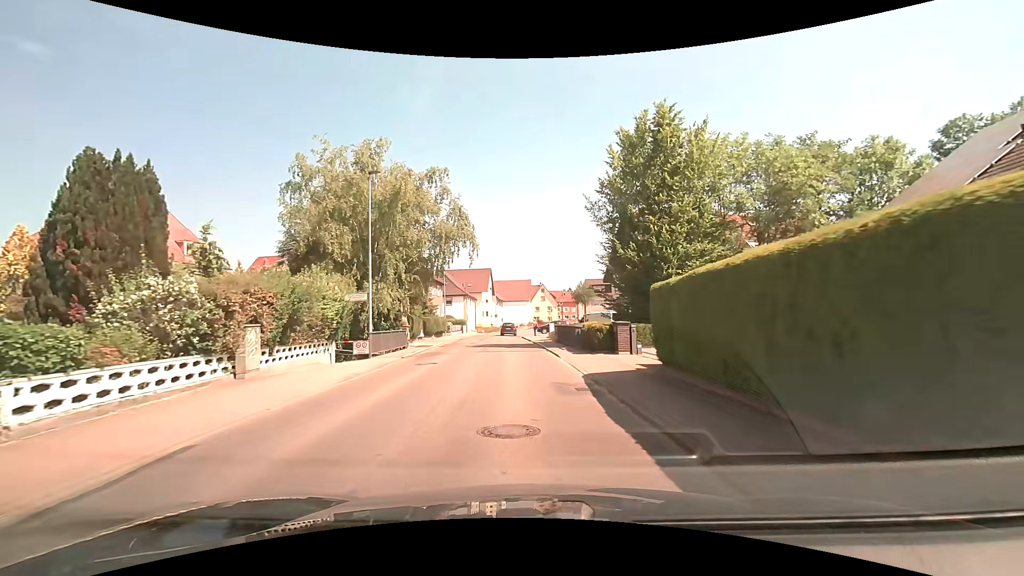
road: secondary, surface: asphalt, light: Day
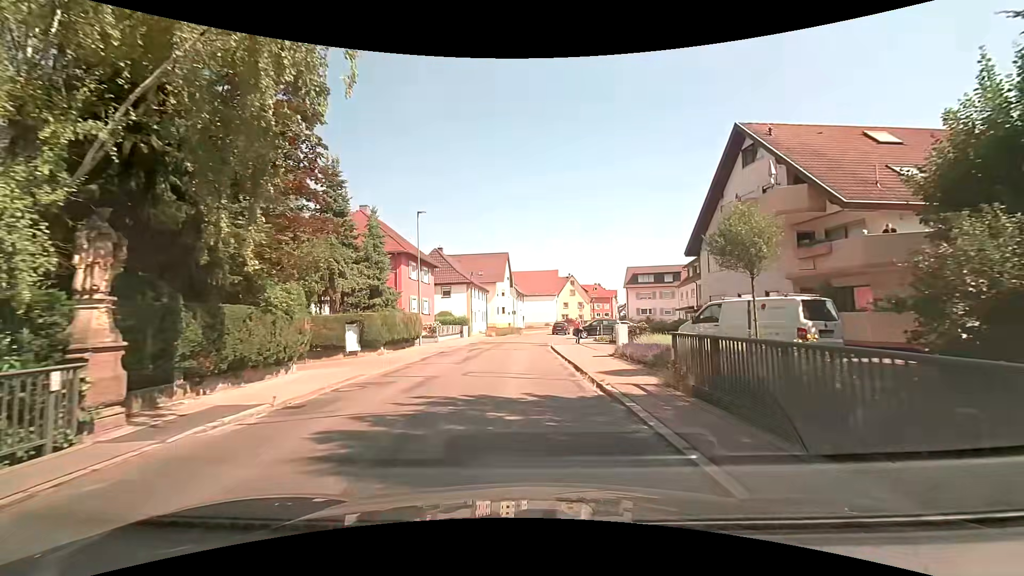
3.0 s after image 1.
(-0.6, +21.8) m; -3°
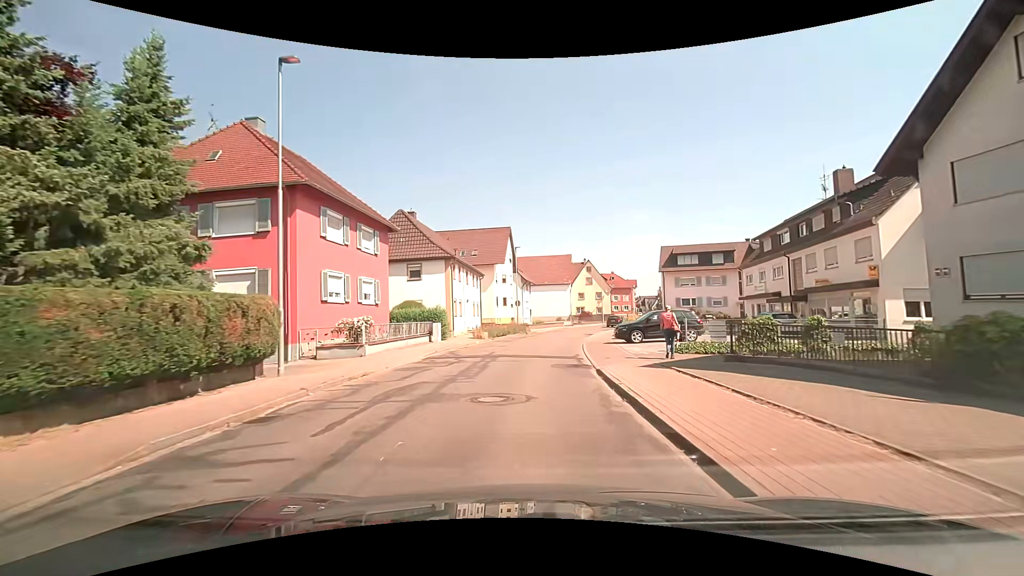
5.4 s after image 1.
(-0.2, +17.9) m; 0°
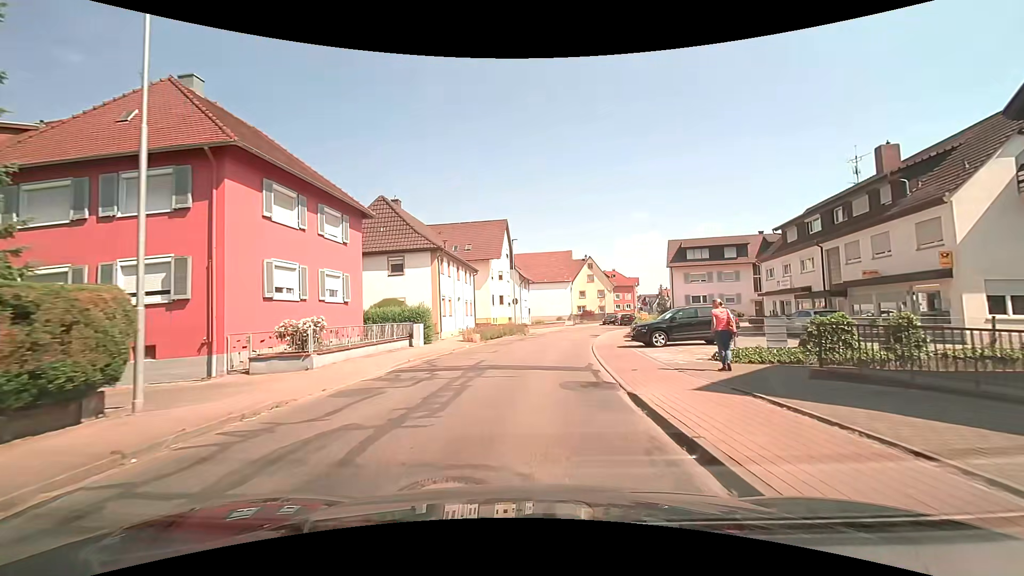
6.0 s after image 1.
(0.0, +4.5) m; 0°
(0, +10) (+1, +20) (+2, +30) (+4, +40) (+7, +49) (+9, +59) (+13, +68) (+17, +78) (+21, +87) (+24, +96) m
